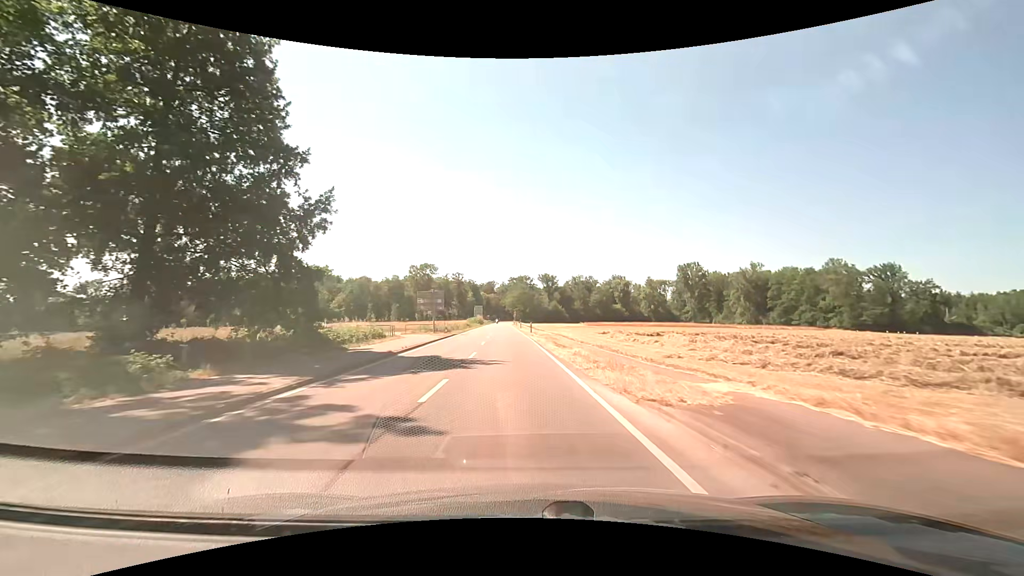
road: secondary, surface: asphalt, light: Day
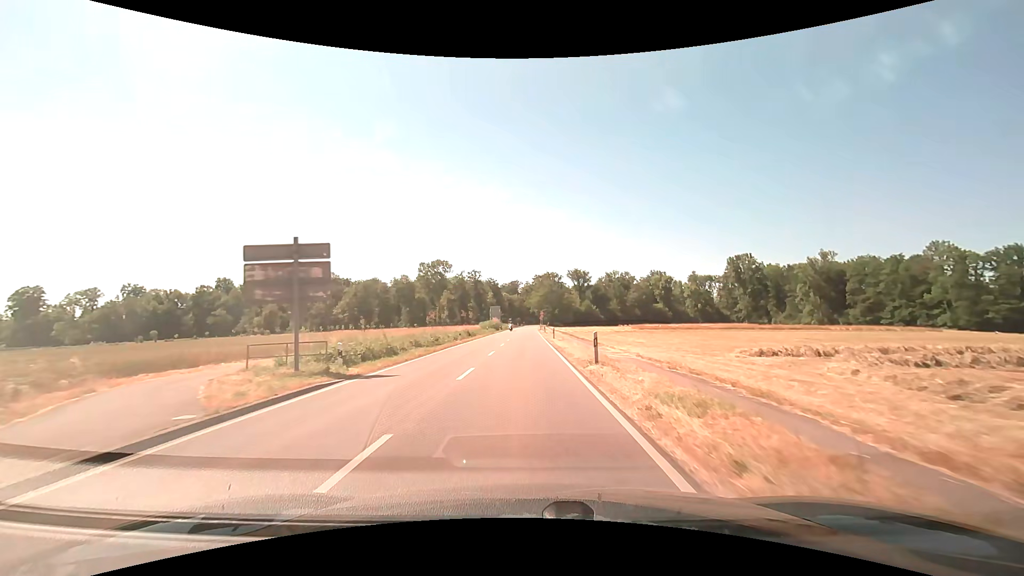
(-1.3, +32.3) m; -4°
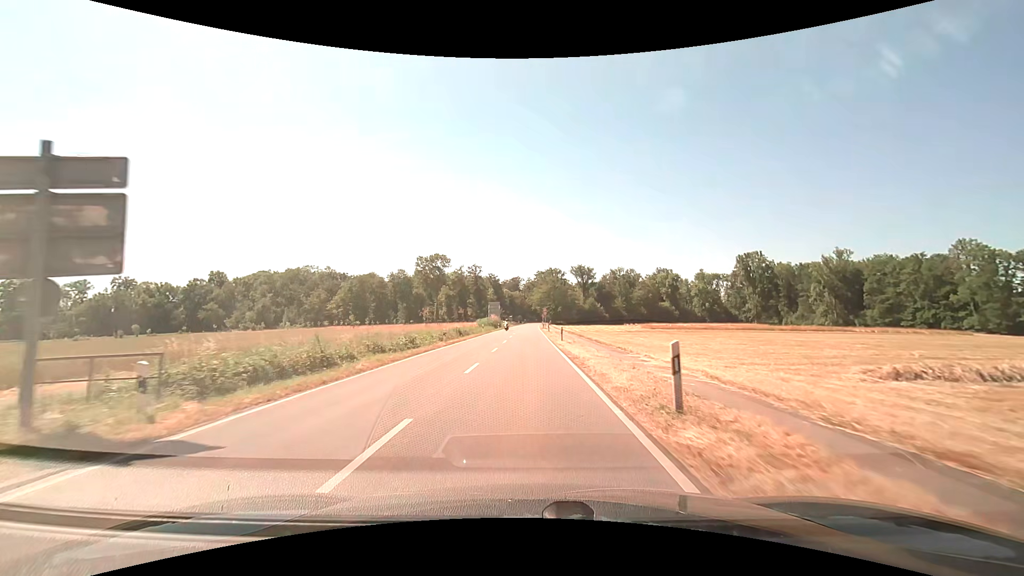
(0.0, +8.3) m; 0°
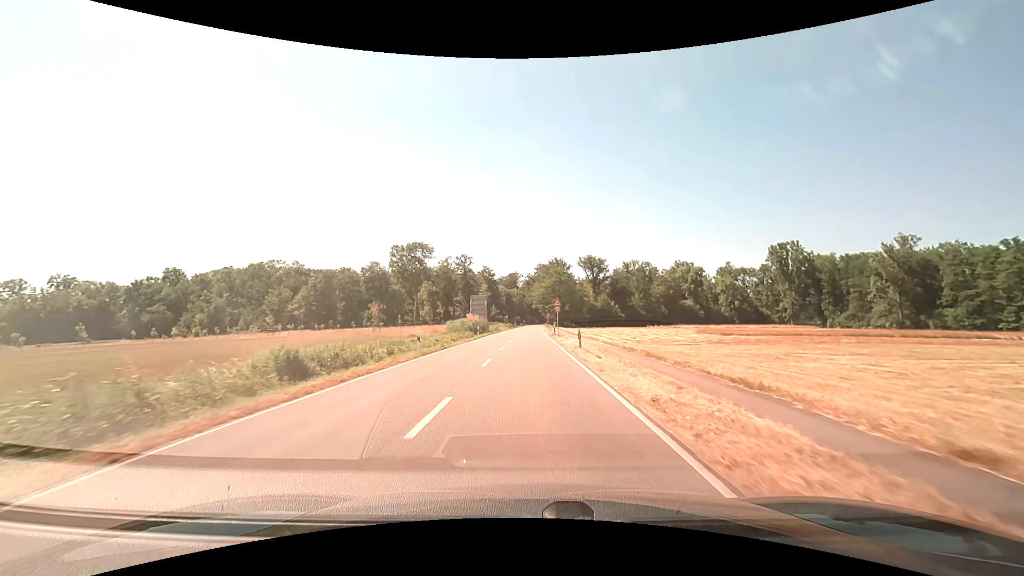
(-0.1, +34.5) m; 0°
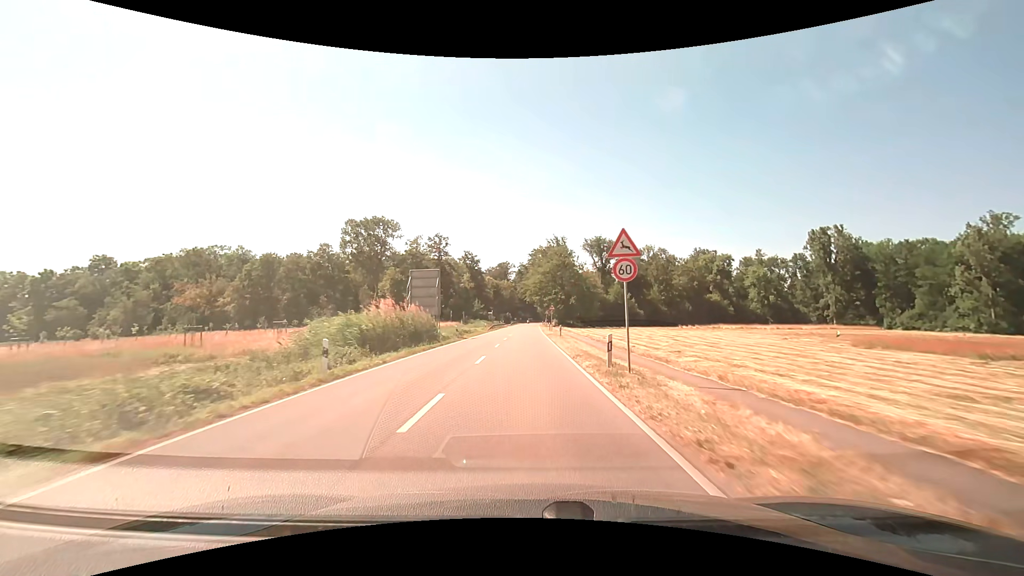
(+0.2, +35.9) m; +1°
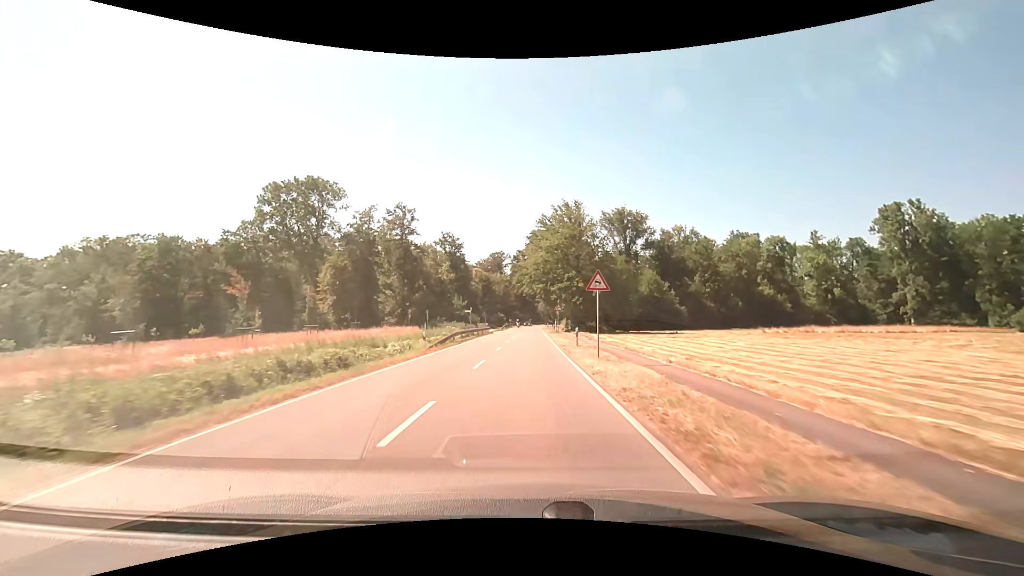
(+0.1, +36.9) m; 0°
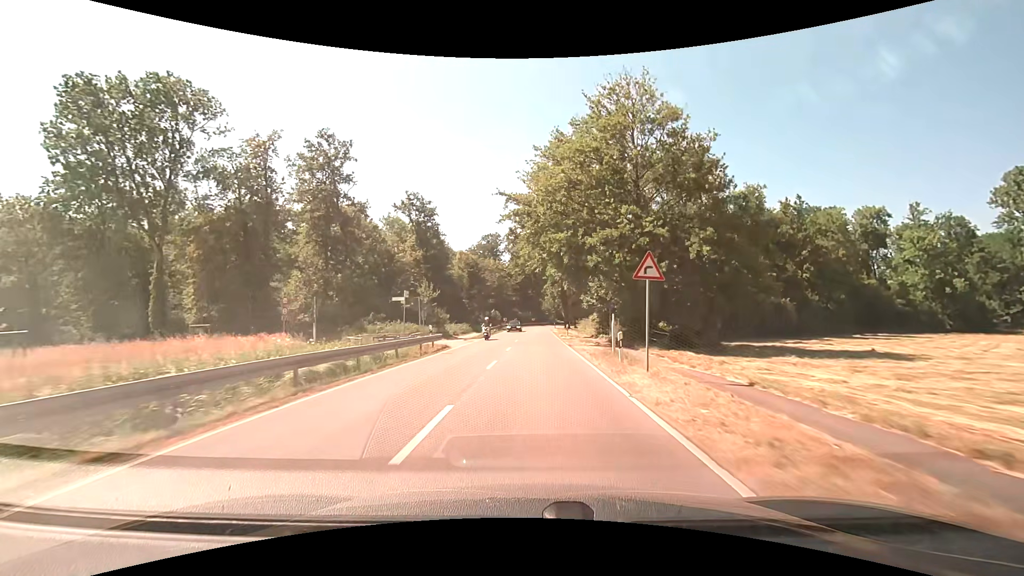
(0.0, +36.8) m; 0°
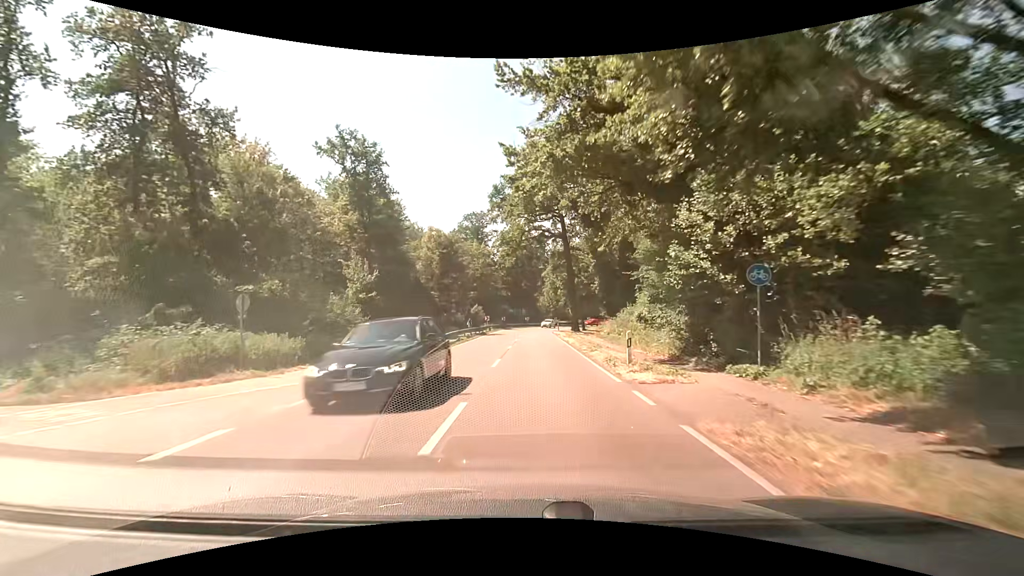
(0.0, +27.0) m; 0°
(0, +10) (0, +20) (0, +30) (+1, +40) (+1, +50) (+2, +60) (+3, +70) (+4, +80) (+6, +90) (+9, +99) m
